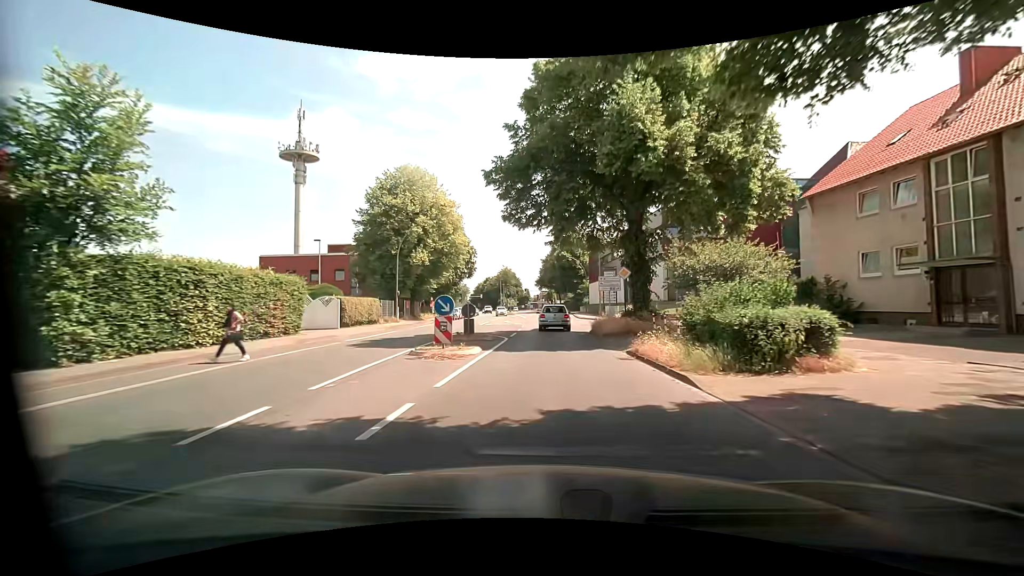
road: primary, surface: asphalt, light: Day
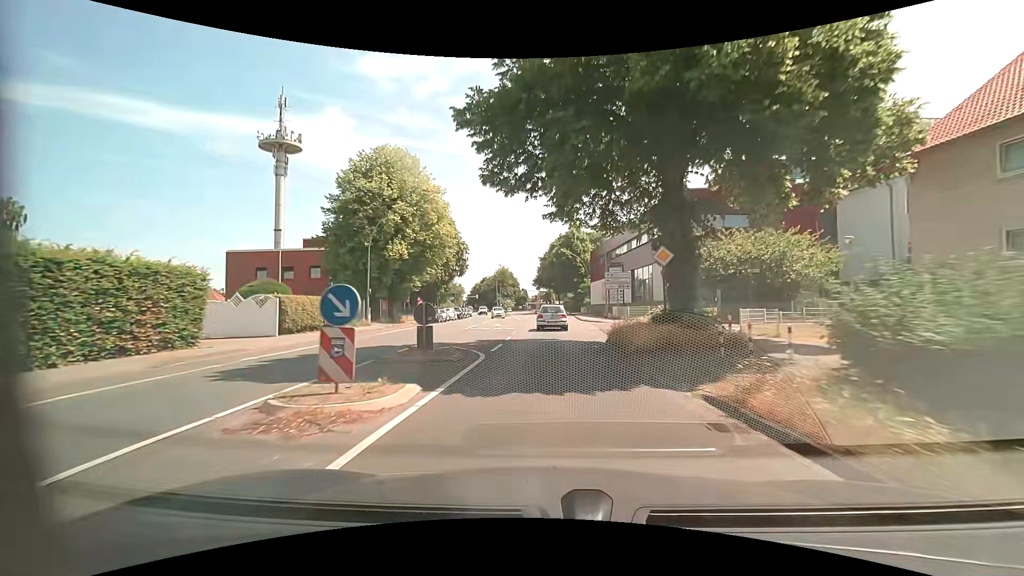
(-0.2, +7.3) m; 0°
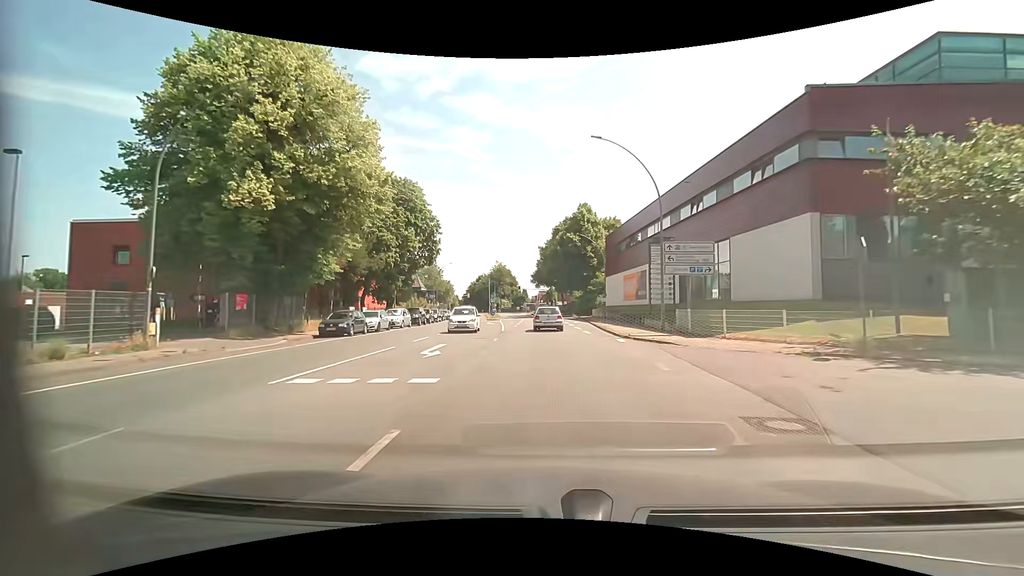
(-0.2, +22.3) m; -1°
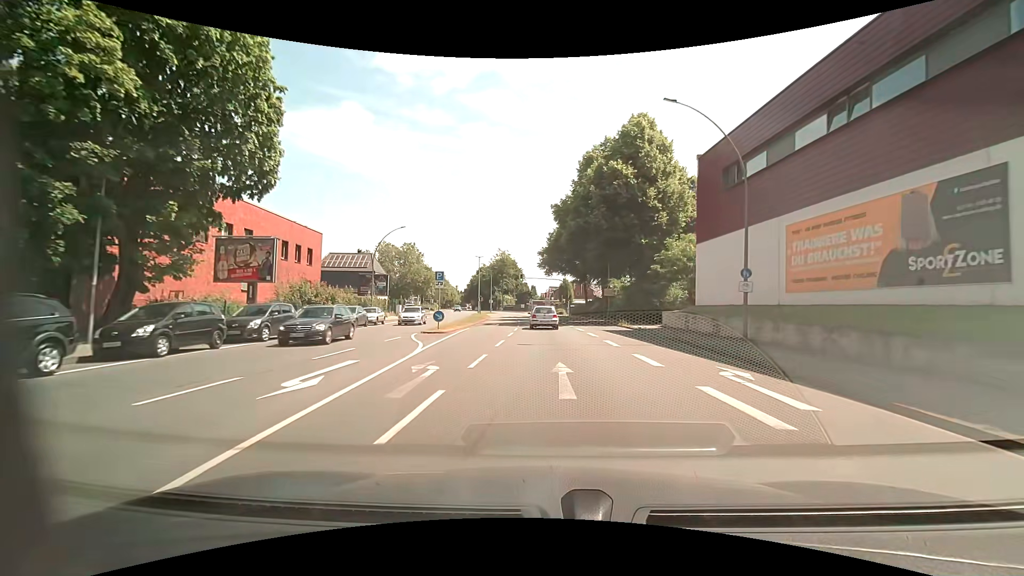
(-0.3, +38.2) m; -1°
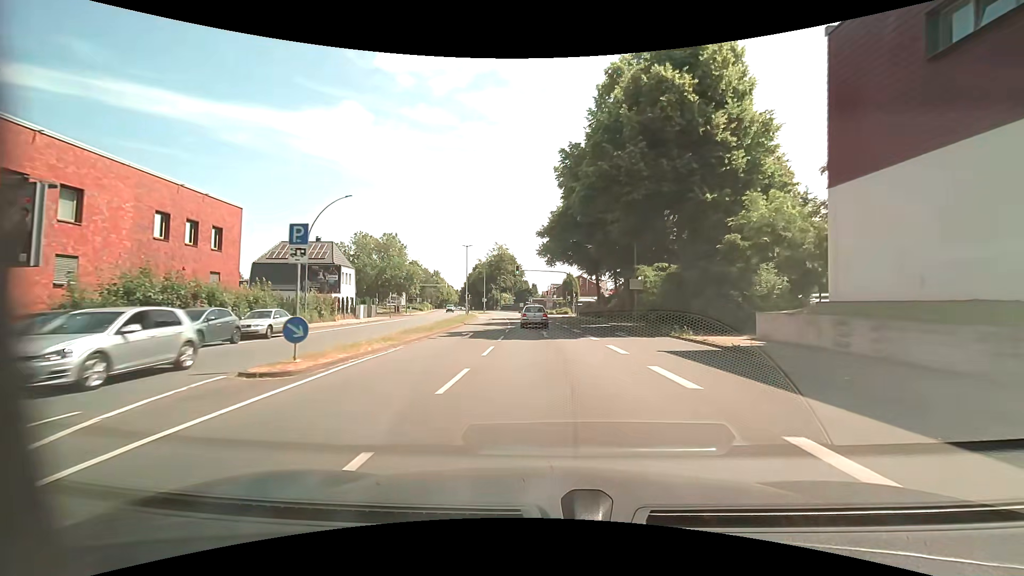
(+0.1, +15.4) m; 0°
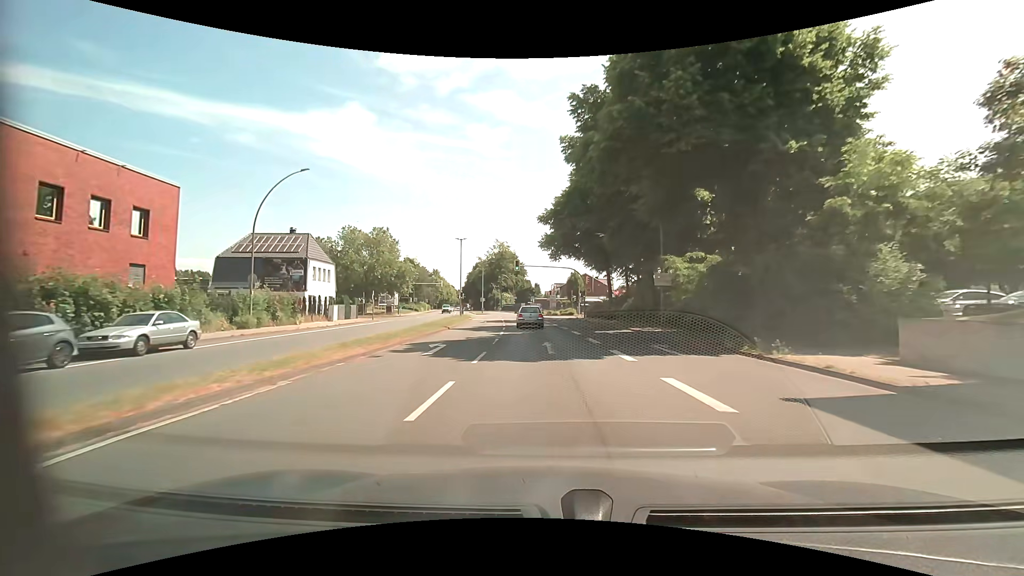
(0.0, +7.7) m; 0°
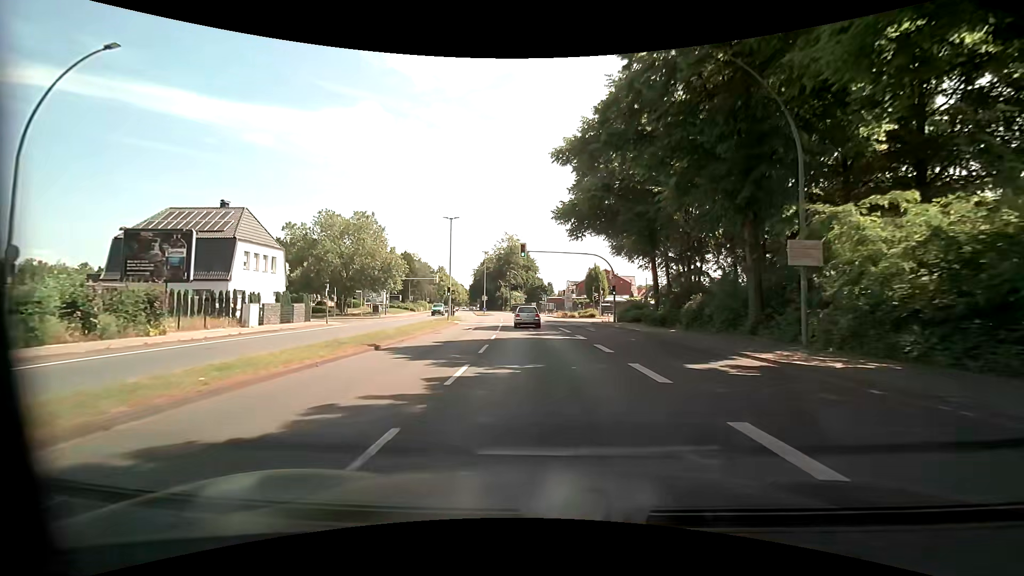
(-0.4, +15.5) m; -3°
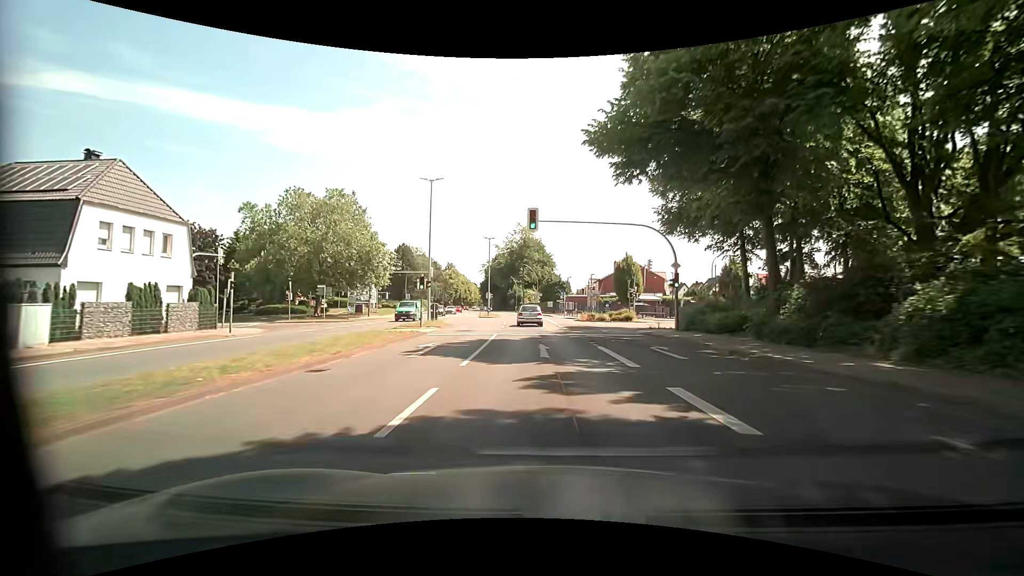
(-0.2, +15.5) m; -1°
(0, +10) (0, +20) (-1, +30) (-1, +40) (-2, +50) (-3, +60) (-3, +70) (-4, +80) (-6, +90) (-7, +100) m
